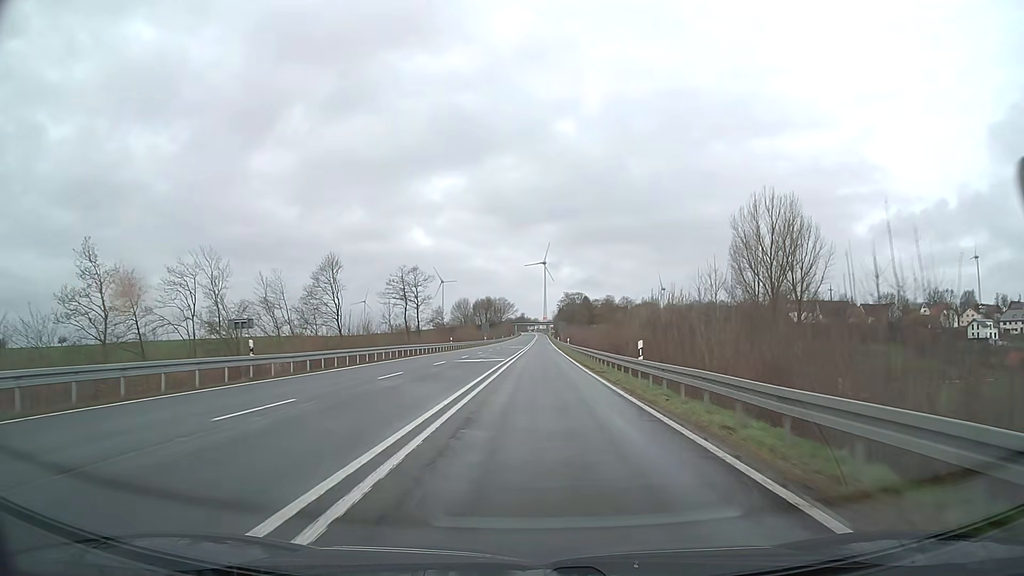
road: primary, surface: asphalt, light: Day
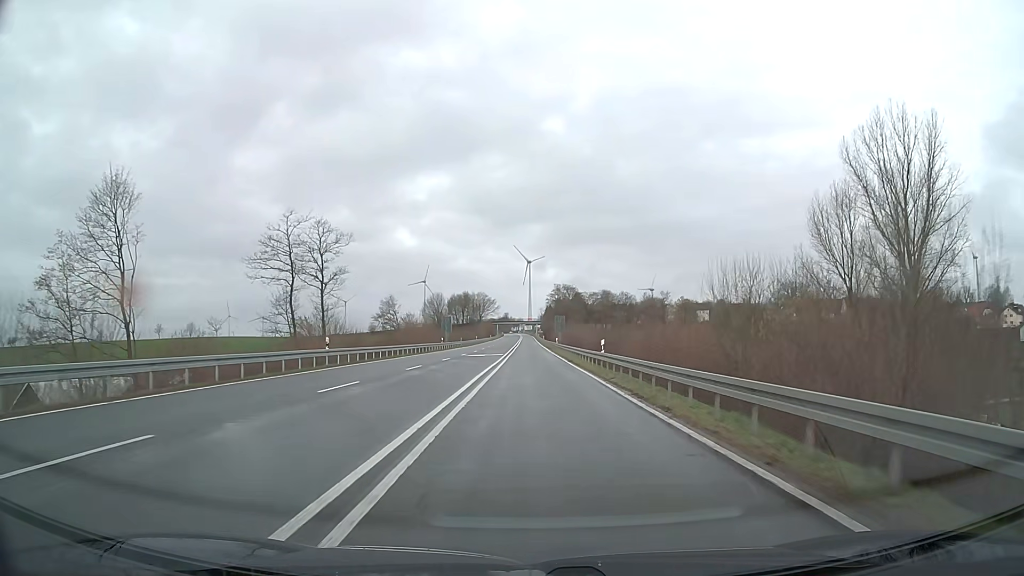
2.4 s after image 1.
(+0.2, +42.9) m; +1°
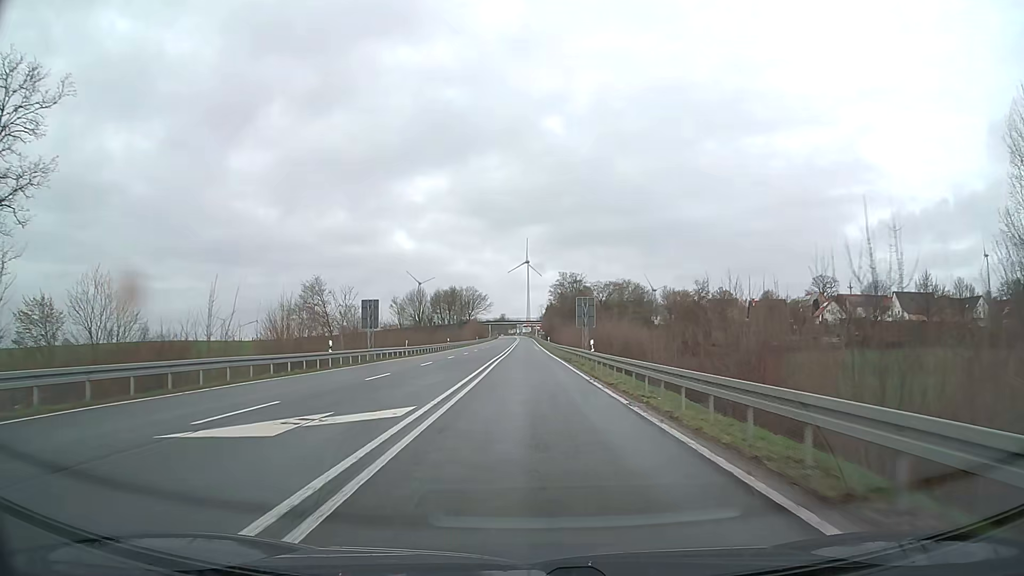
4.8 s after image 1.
(+0.1, +42.9) m; 0°
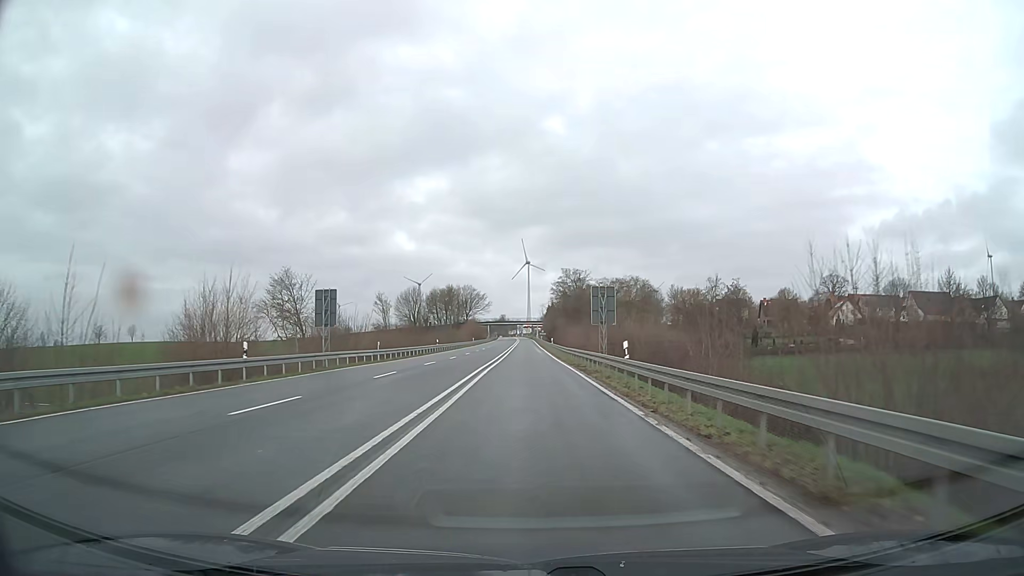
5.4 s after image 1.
(0.0, +10.7) m; 0°
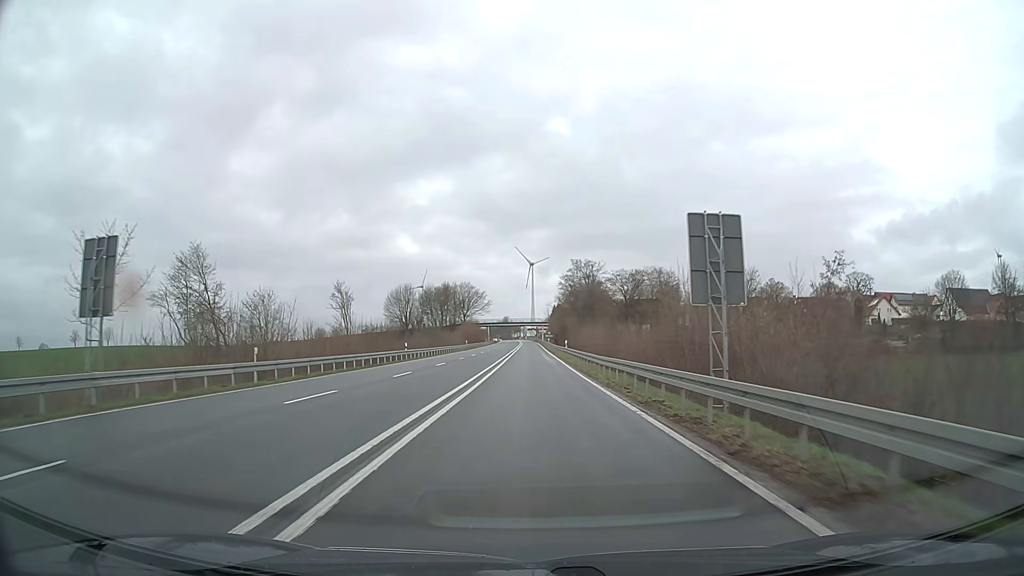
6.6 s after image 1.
(0.0, +21.4) m; 0°
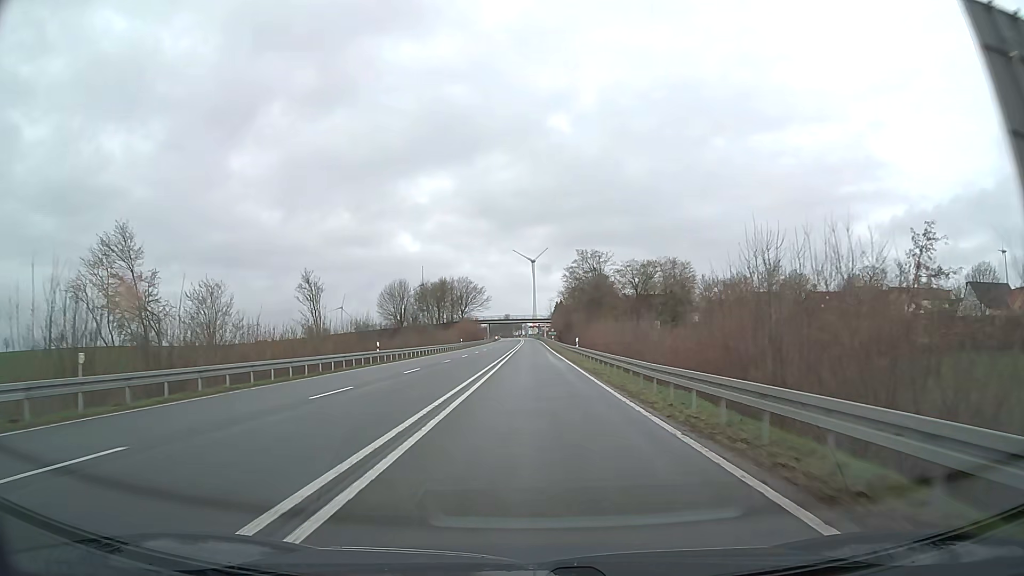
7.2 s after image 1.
(0.0, +10.7) m; 0°
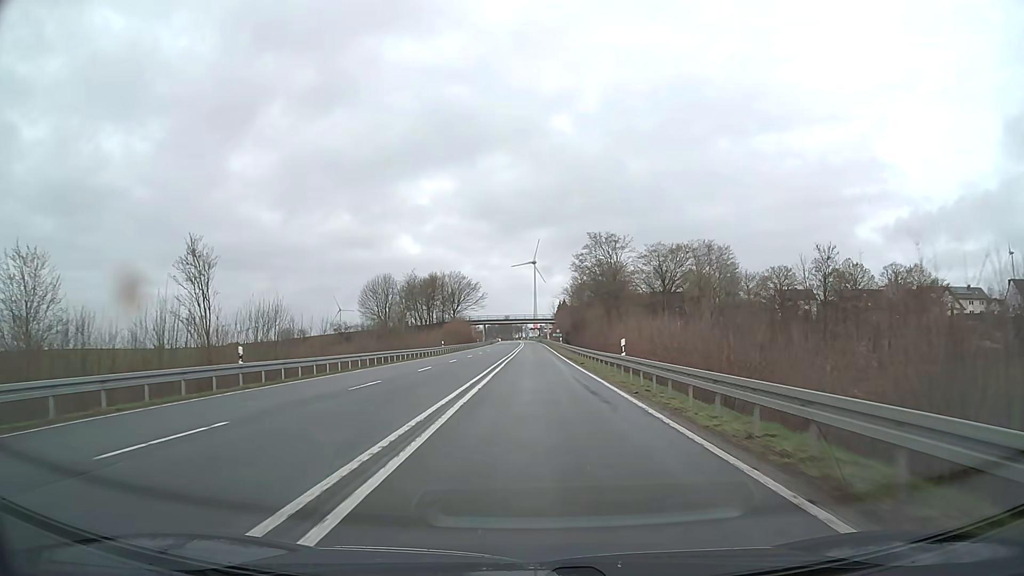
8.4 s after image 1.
(-0.1, +21.4) m; 0°
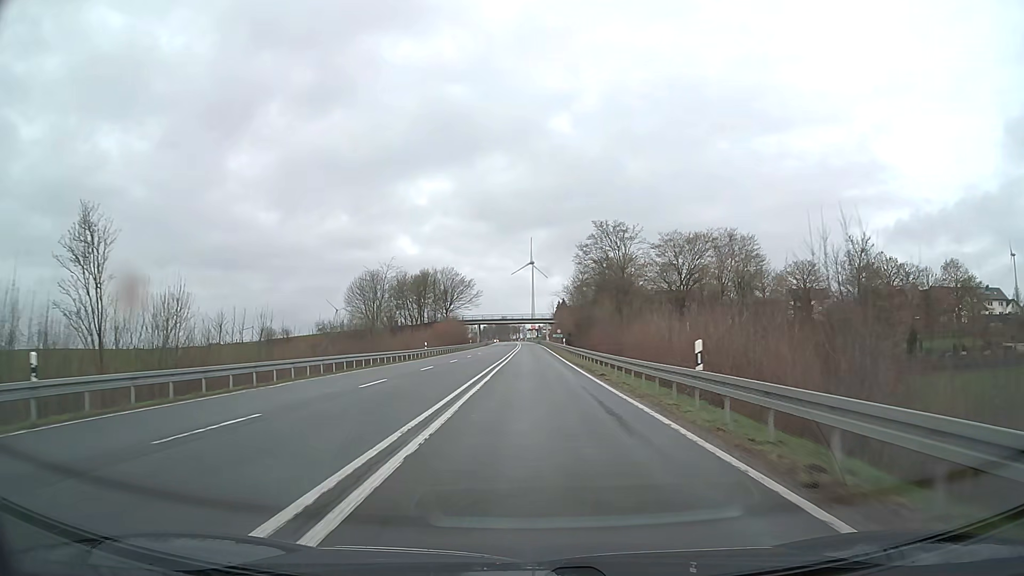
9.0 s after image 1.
(0.0, +10.7) m; 0°
(0, +10) (0, +20) (0, +30) (0, +40) (0, +50) (0, +60) (0, +70) (0, +80) (0, +90) (0, +100) m
